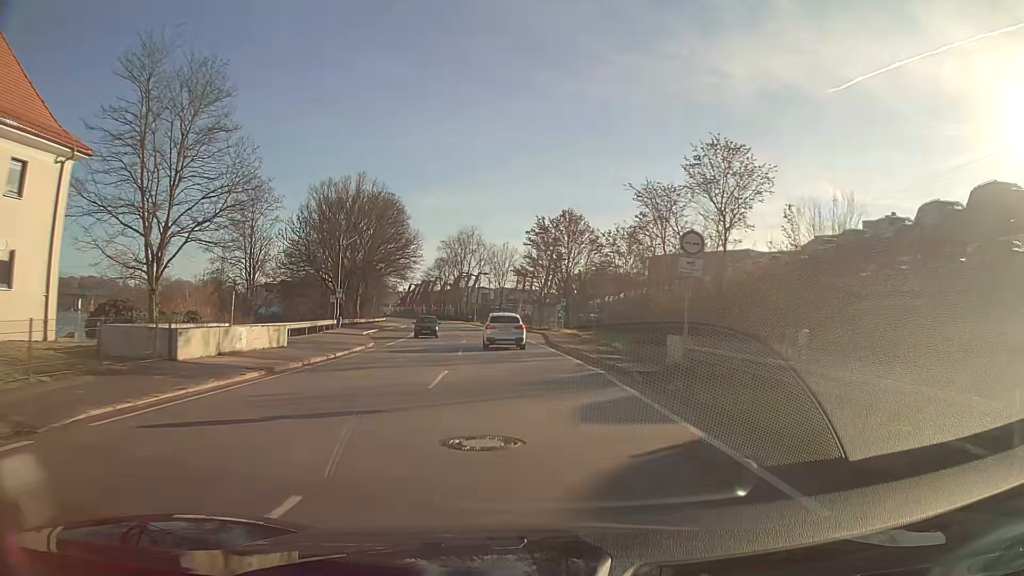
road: primary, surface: asphalt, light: Day
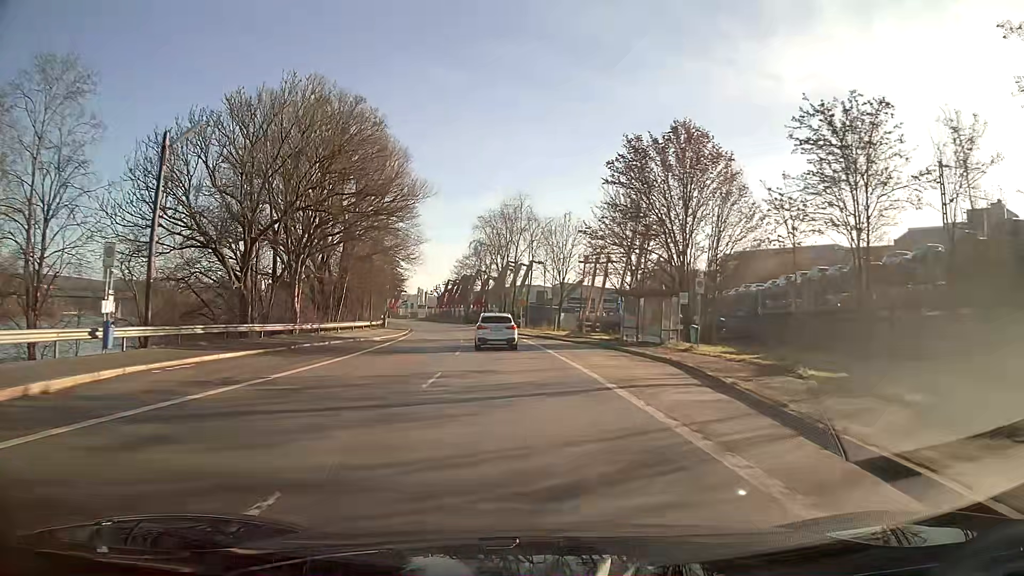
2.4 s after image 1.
(-1.6, +36.1) m; -5°
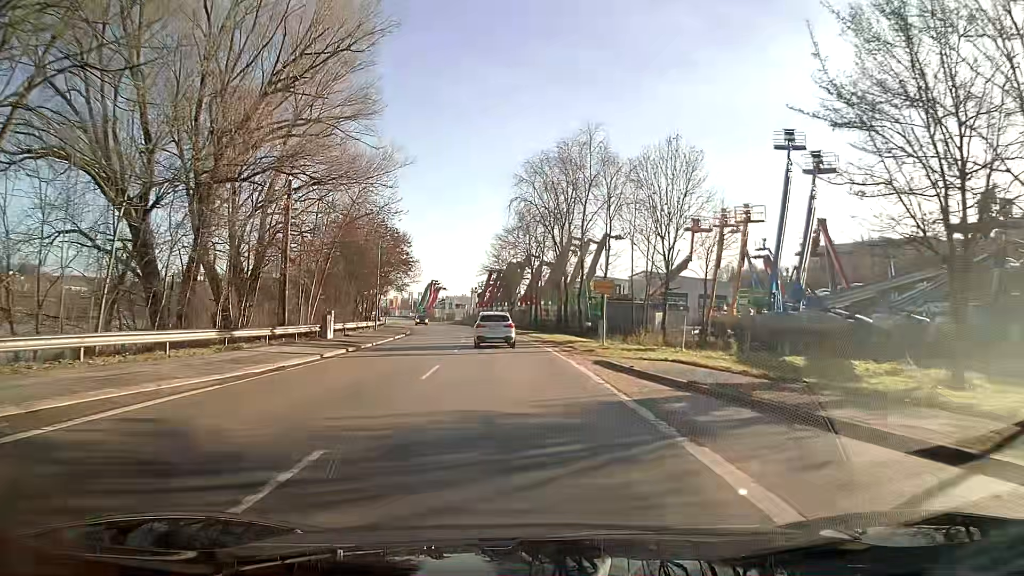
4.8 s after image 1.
(-1.5, +34.5) m; -4°
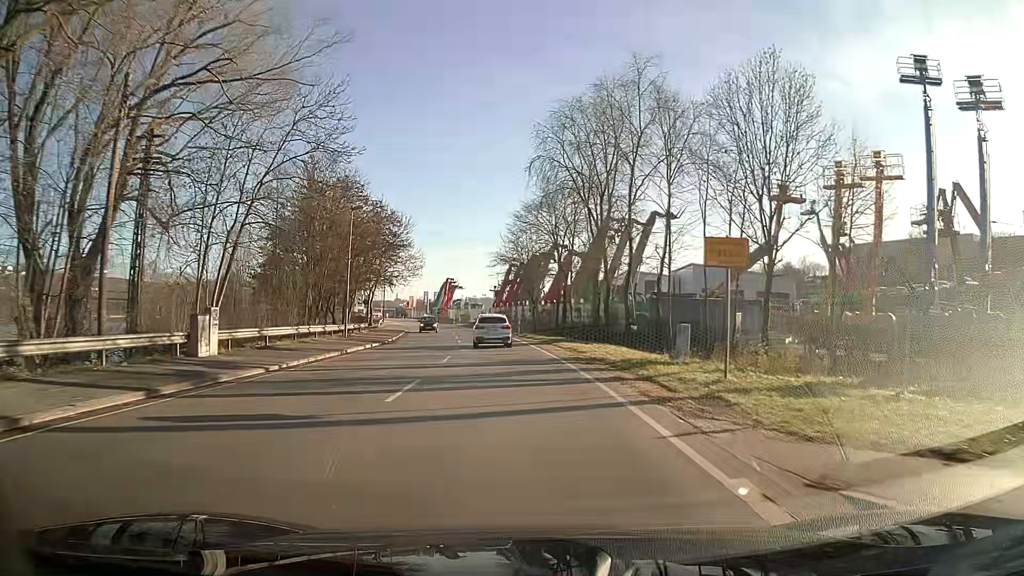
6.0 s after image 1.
(-0.3, +15.8) m; -3°
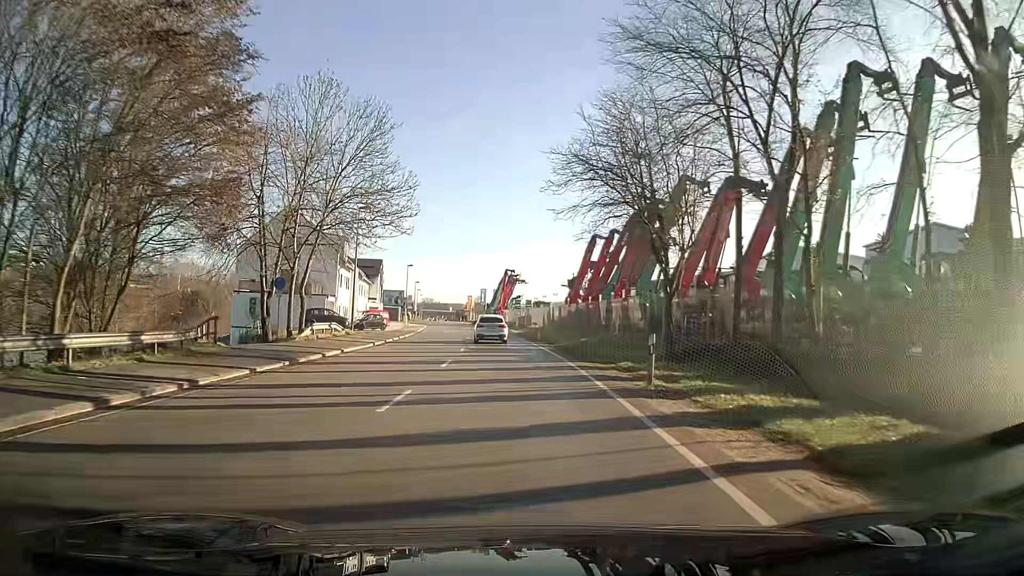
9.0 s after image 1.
(-2.0, +38.6) m; -6°
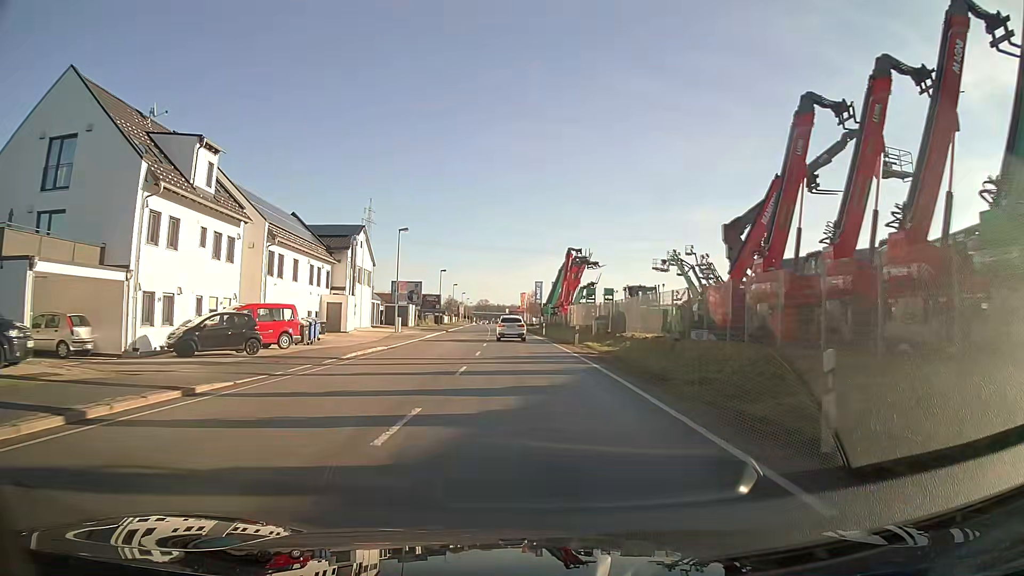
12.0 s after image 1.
(-1.6, +38.9) m; -4°
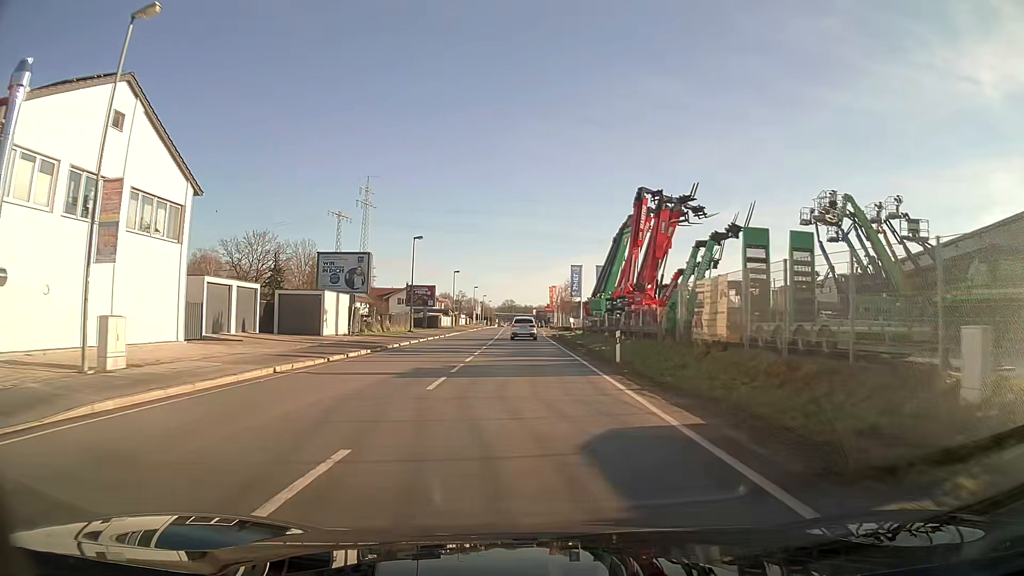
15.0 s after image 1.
(-0.9, +39.7) m; -2°
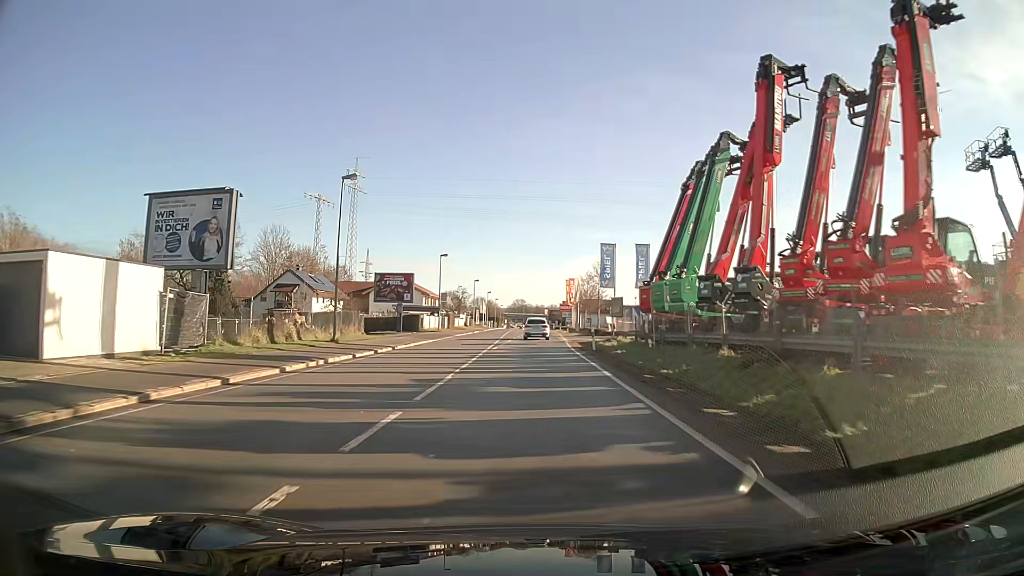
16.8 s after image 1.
(-0.2, +24.3) m; -1°
(0, +10) (0, +20) (0, +30) (0, +40) (0, +50) (+1, +60) (+1, +70) (+1, +80) (+1, +90) (+1, +100) m
